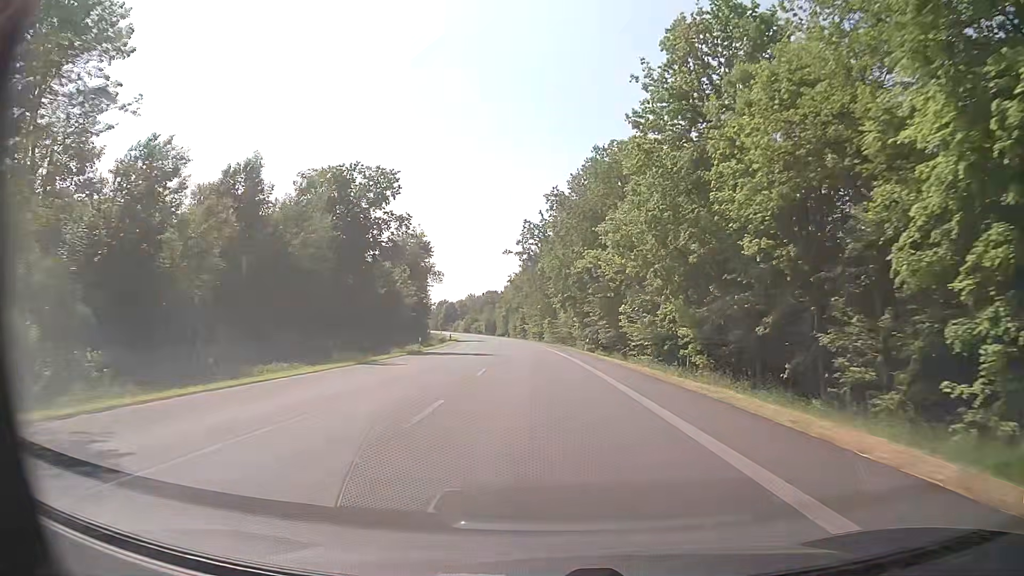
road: primary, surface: asphalt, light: Day
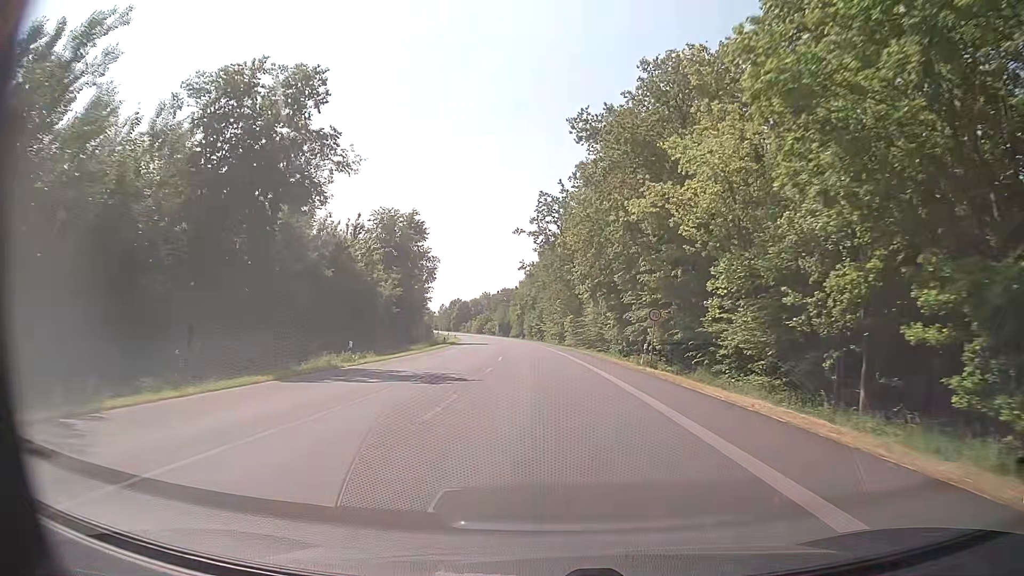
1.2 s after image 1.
(-0.3, +22.6) m; -2°
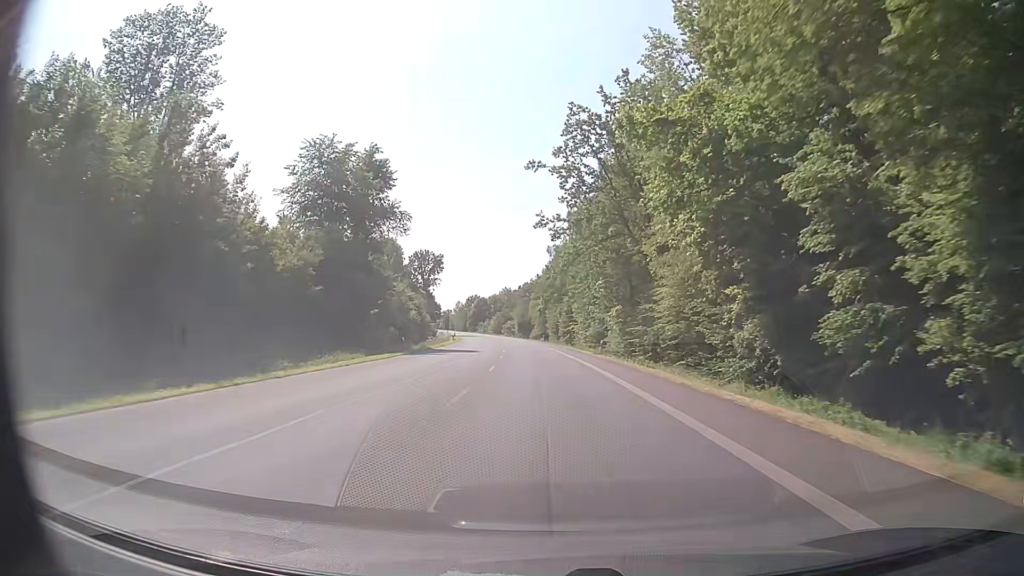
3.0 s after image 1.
(-0.5, +33.8) m; -2°
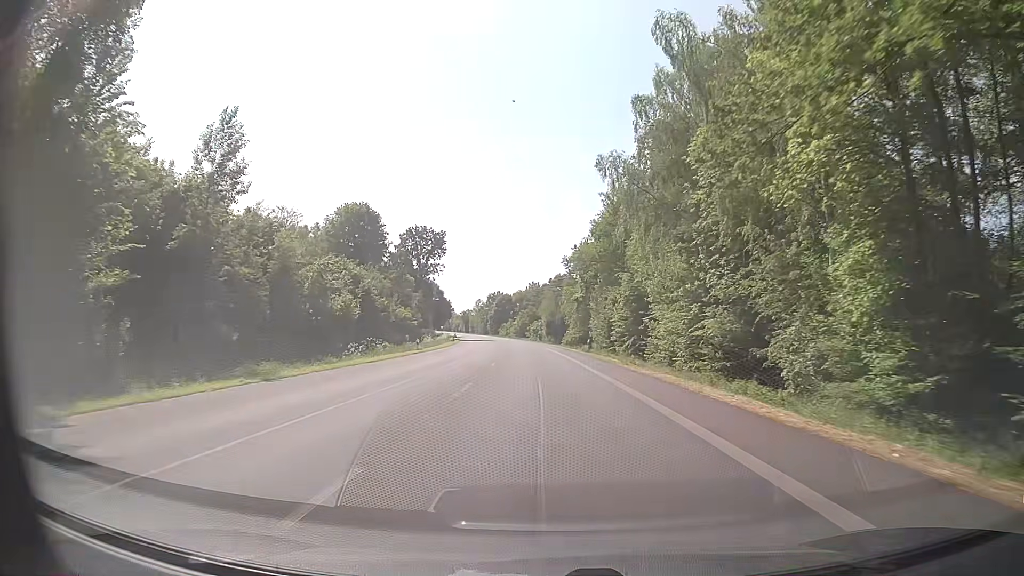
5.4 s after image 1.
(-1.3, +45.0) m; -3°
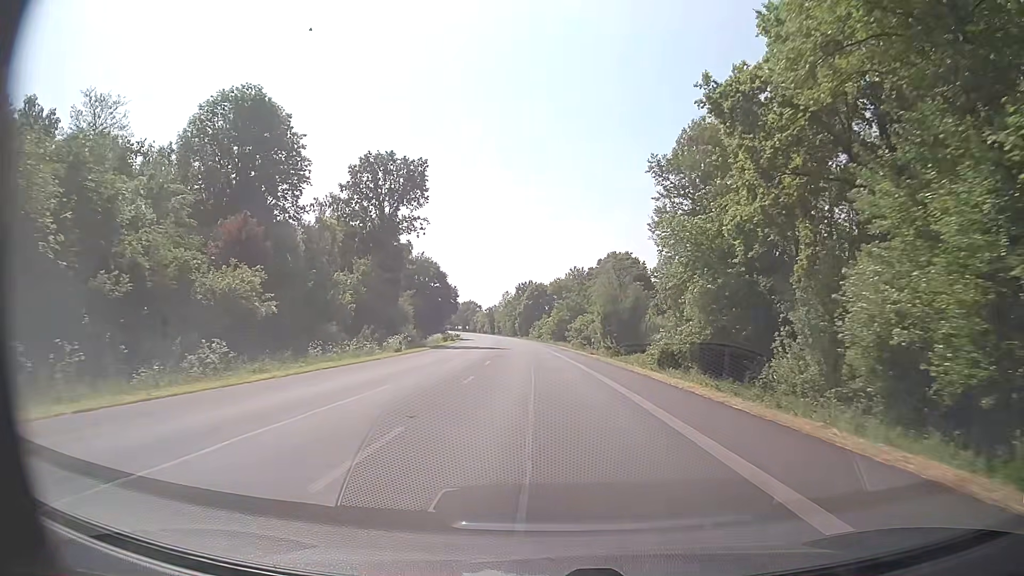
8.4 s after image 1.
(-1.9, +56.2) m; -4°
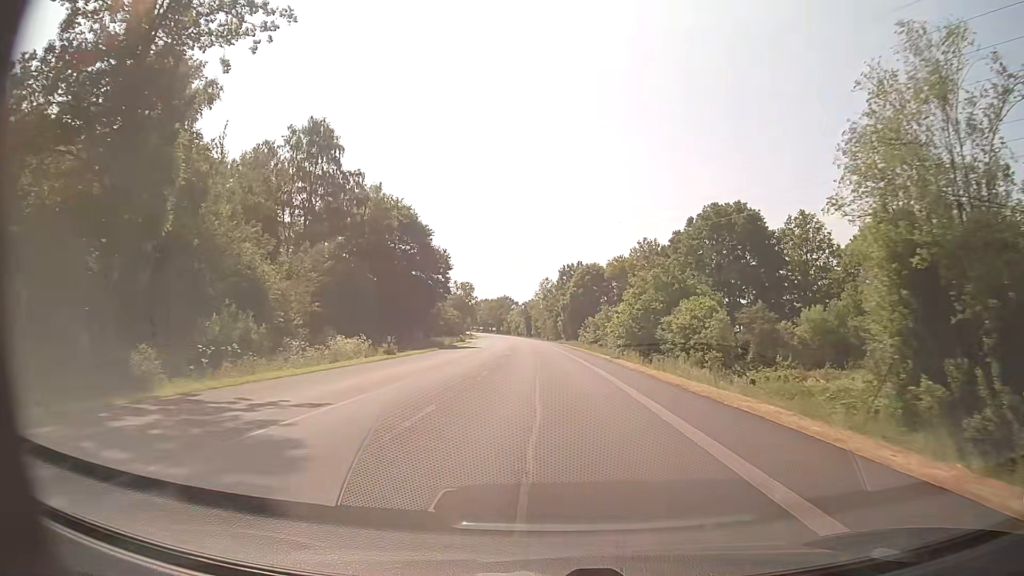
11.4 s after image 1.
(-1.8, +56.3) m; -4°
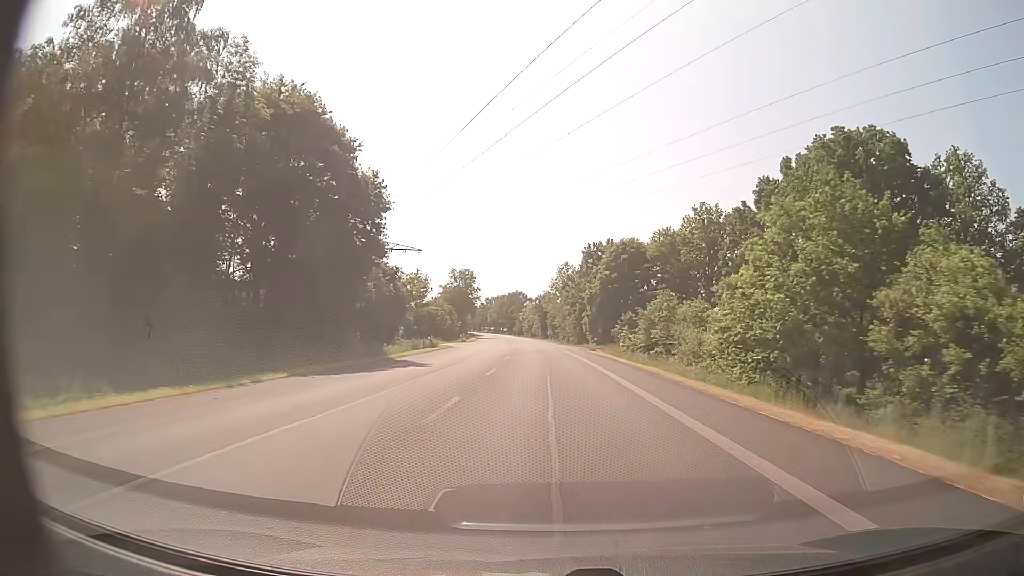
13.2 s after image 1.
(-0.5, +33.9) m; -1°
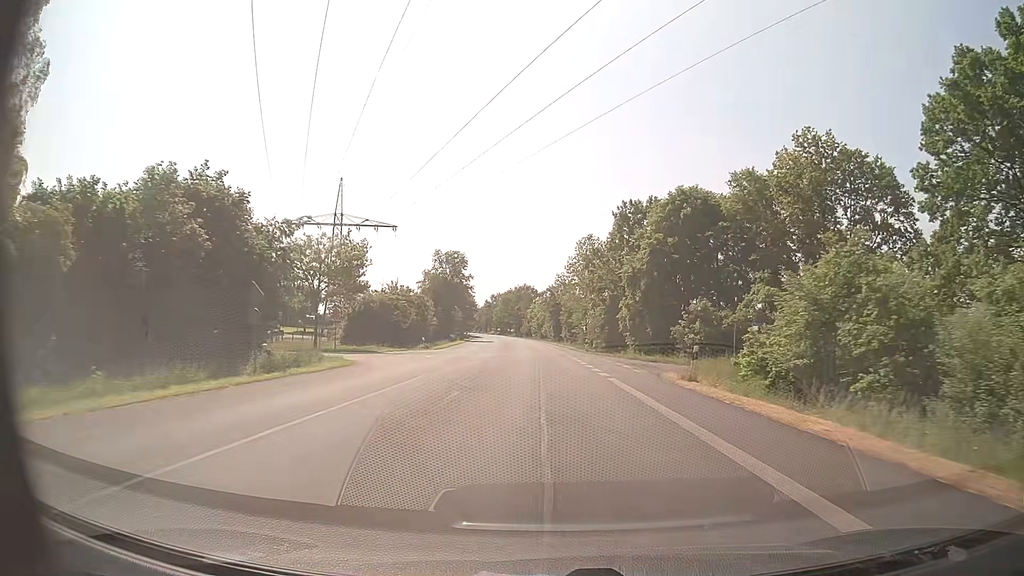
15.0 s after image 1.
(-0.2, +33.8) m; -1°
(0, +10) (0, +20) (0, +30) (-1, +40) (-1, +50) (-2, +60) (-2, +70) (-3, +80) (-3, +90) (-4, +100) m
